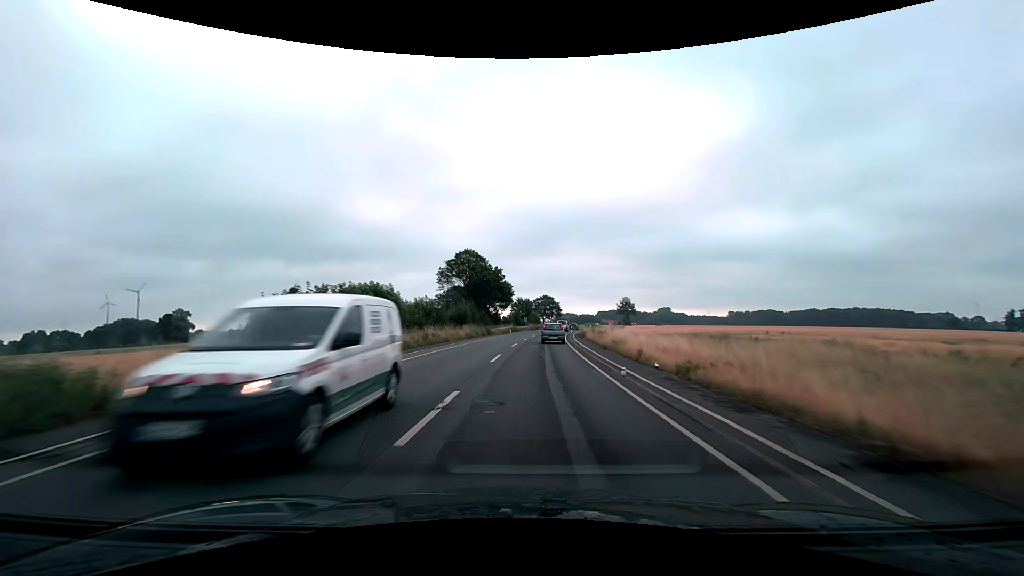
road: secondary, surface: asphalt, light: Day
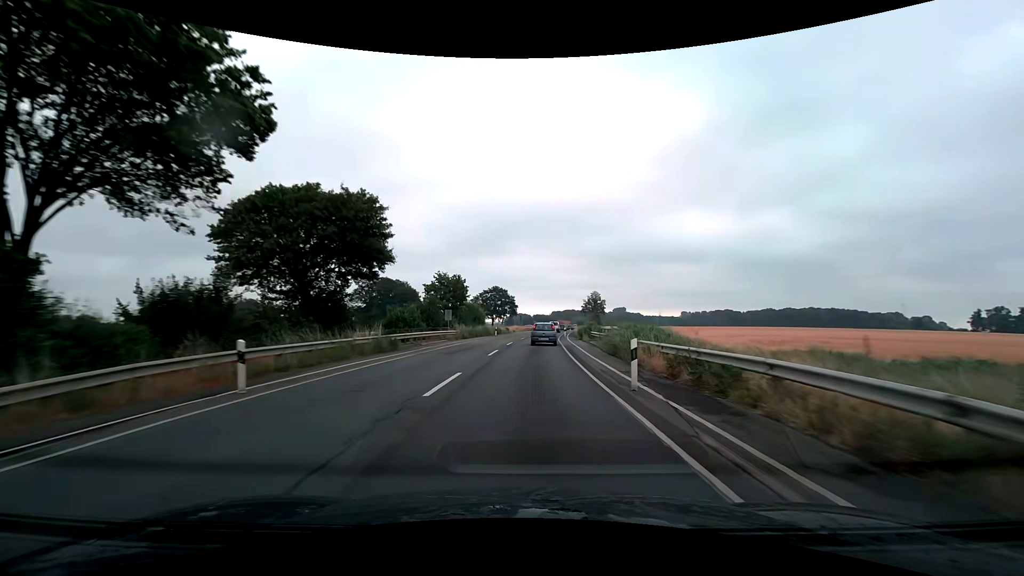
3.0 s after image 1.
(+2.8, +56.2) m; +5°
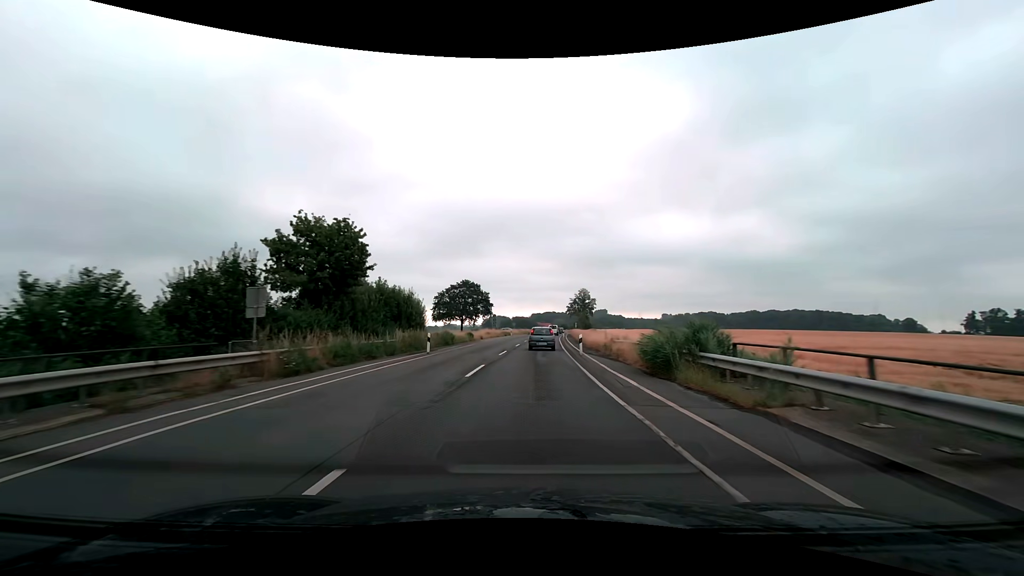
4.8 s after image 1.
(+0.7, +31.5) m; +3°
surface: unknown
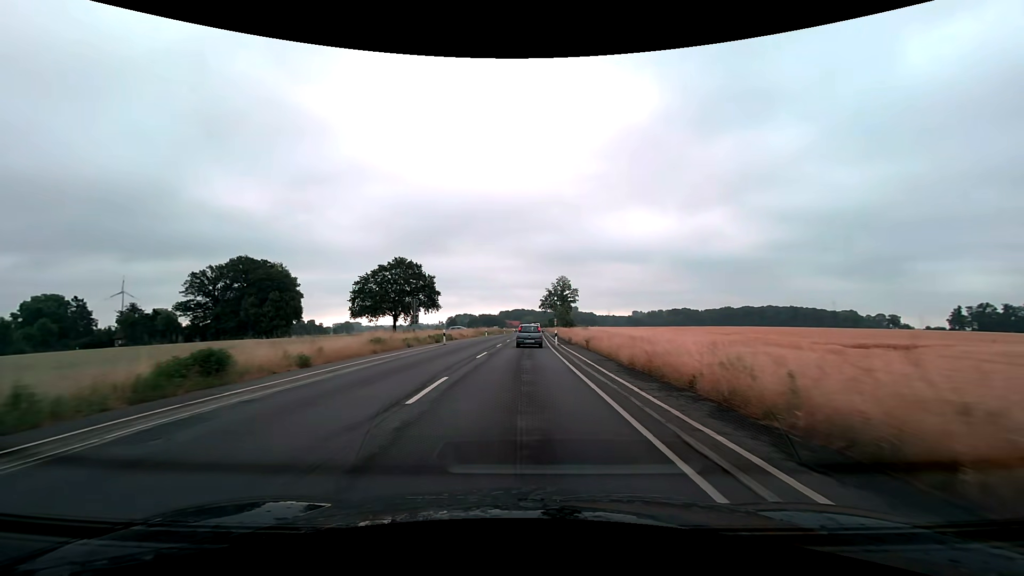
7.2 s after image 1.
(+1.3, +40.9) m; +4°
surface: asphalt
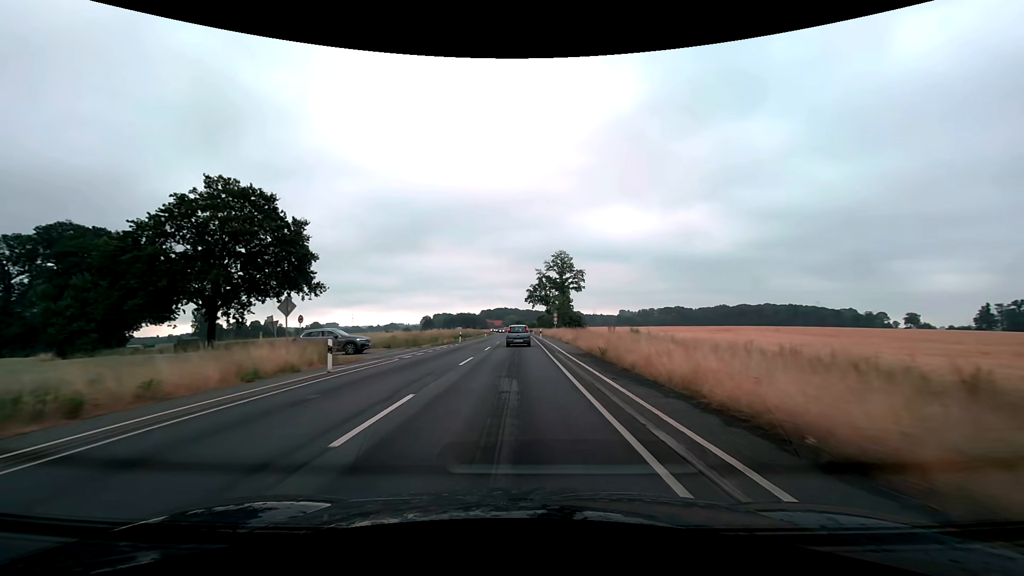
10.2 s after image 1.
(+0.7, +50.8) m; +2°
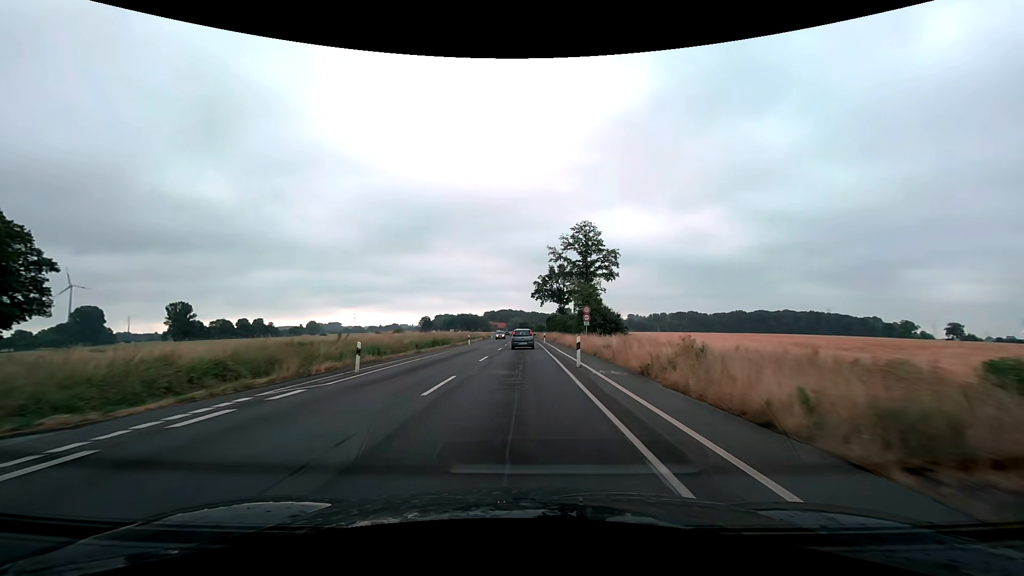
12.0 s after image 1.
(-0.1, +31.4) m; -1°
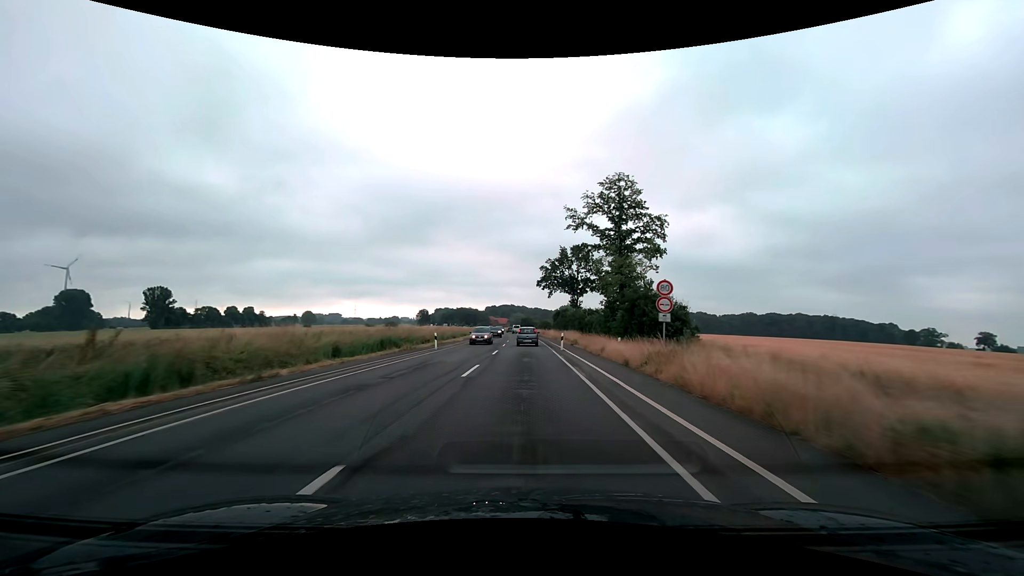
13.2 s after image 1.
(-0.1, +21.7) m; 0°
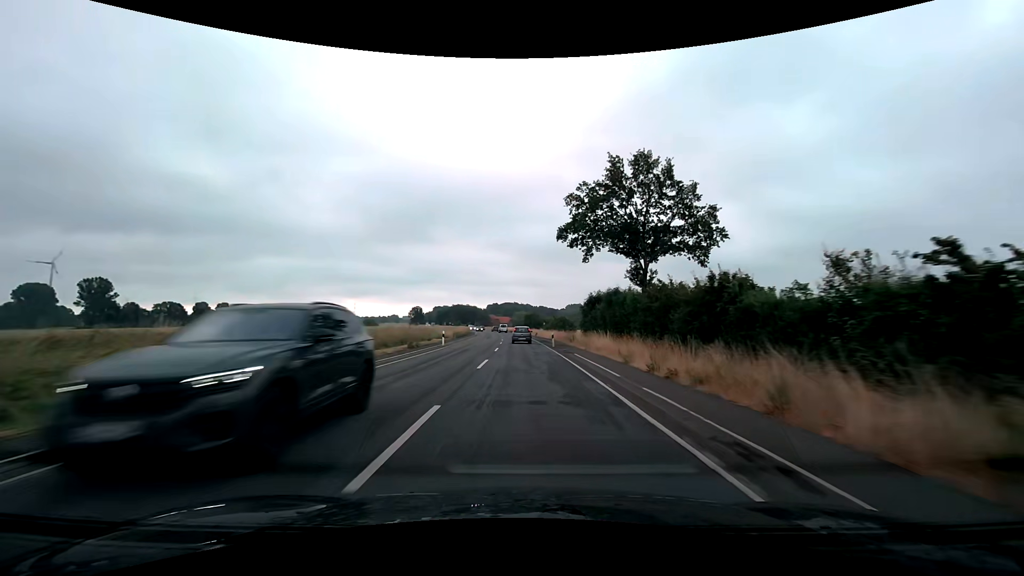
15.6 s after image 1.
(0.0, +46.0) m; 0°
(0, +10) (0, +20) (0, +30) (0, +40) (-1, +50) (-1, +60) (-1, +70) (-2, +80) (-2, +90) (-3, +100) m
